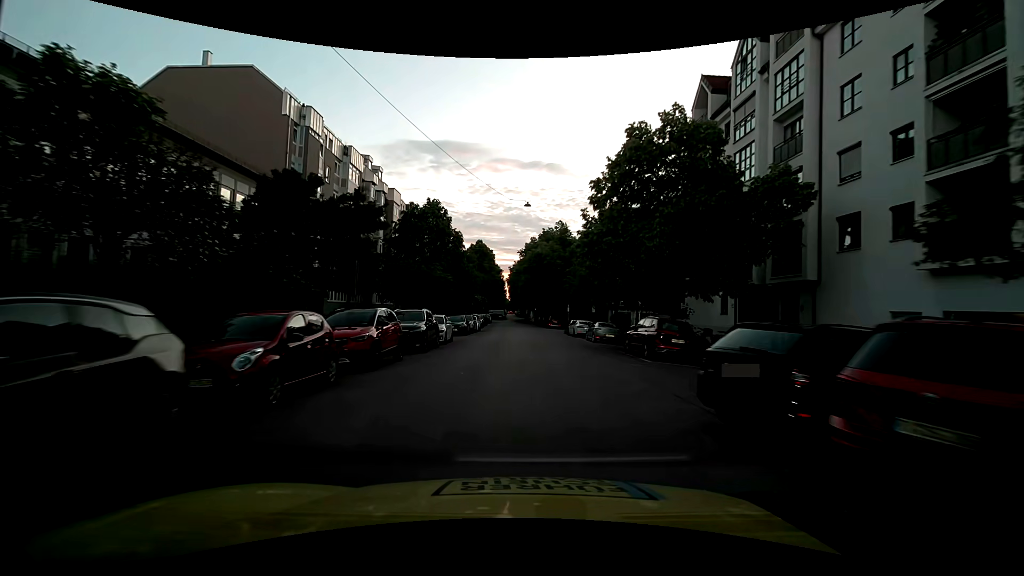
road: residential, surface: asphalt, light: Day
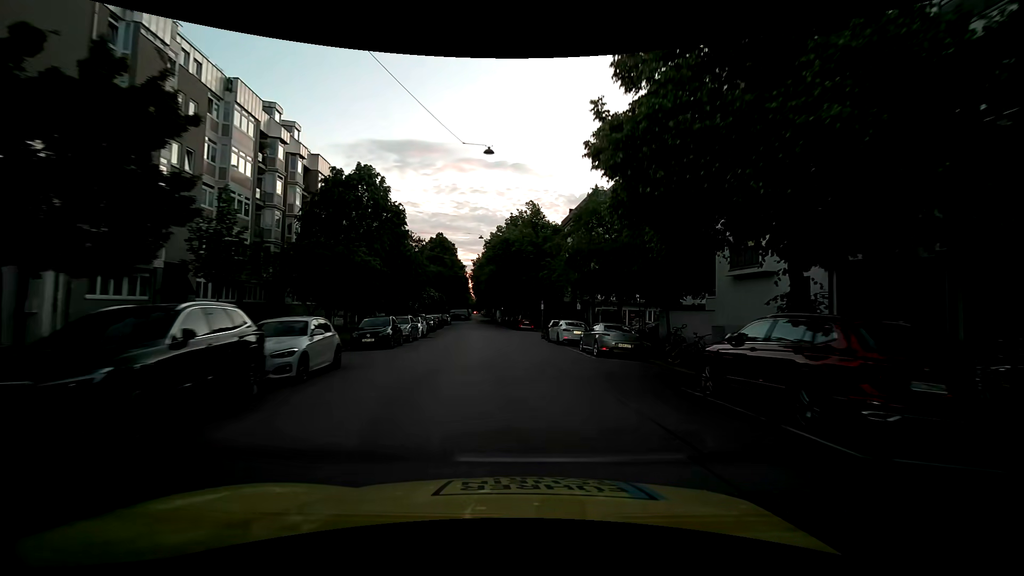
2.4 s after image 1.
(+0.5, +12.7) m; +6°
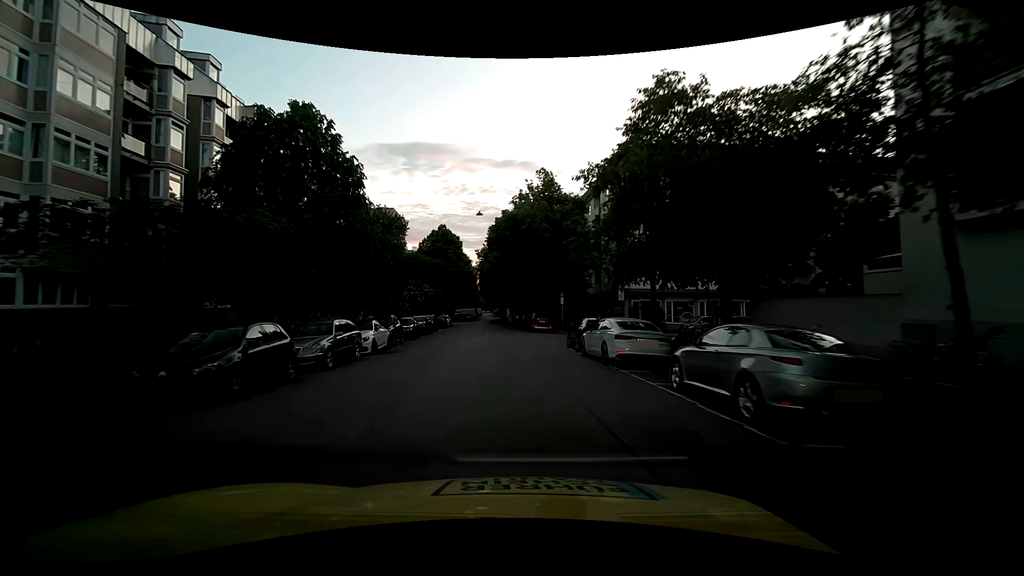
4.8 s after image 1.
(-0.3, +12.7) m; -3°
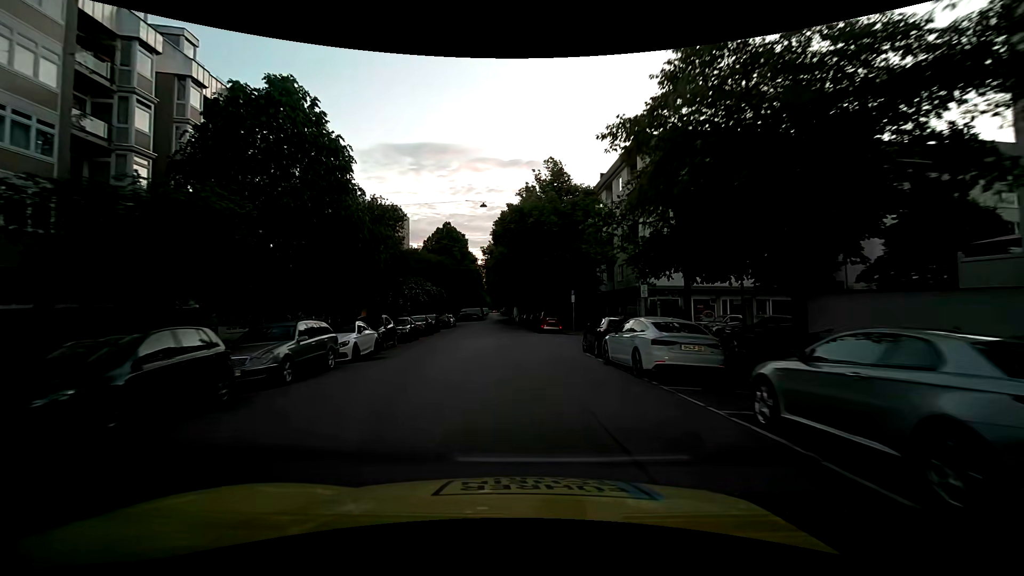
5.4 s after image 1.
(0.0, +3.1) m; -1°
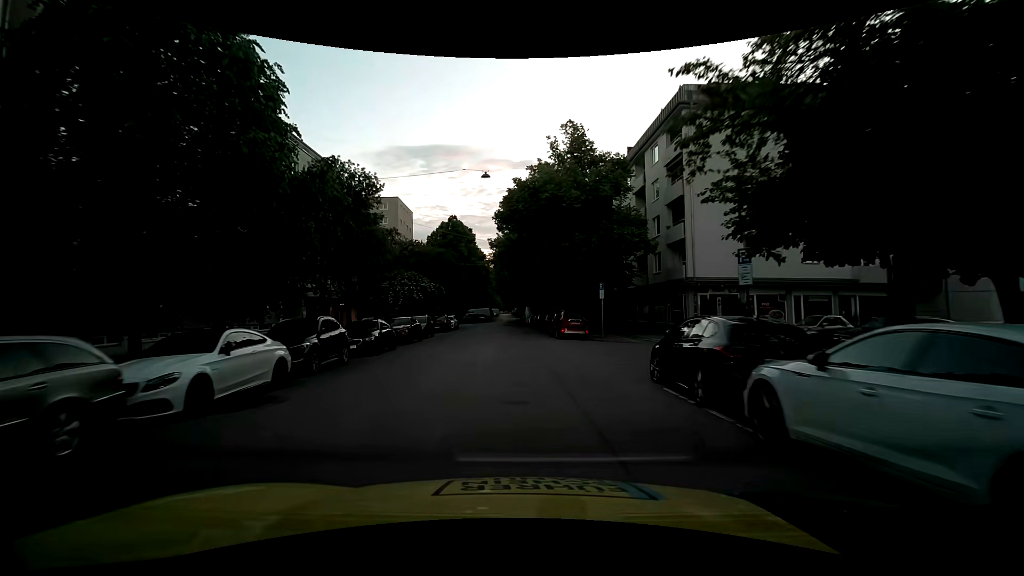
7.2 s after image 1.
(0.0, +8.7) m; -2°
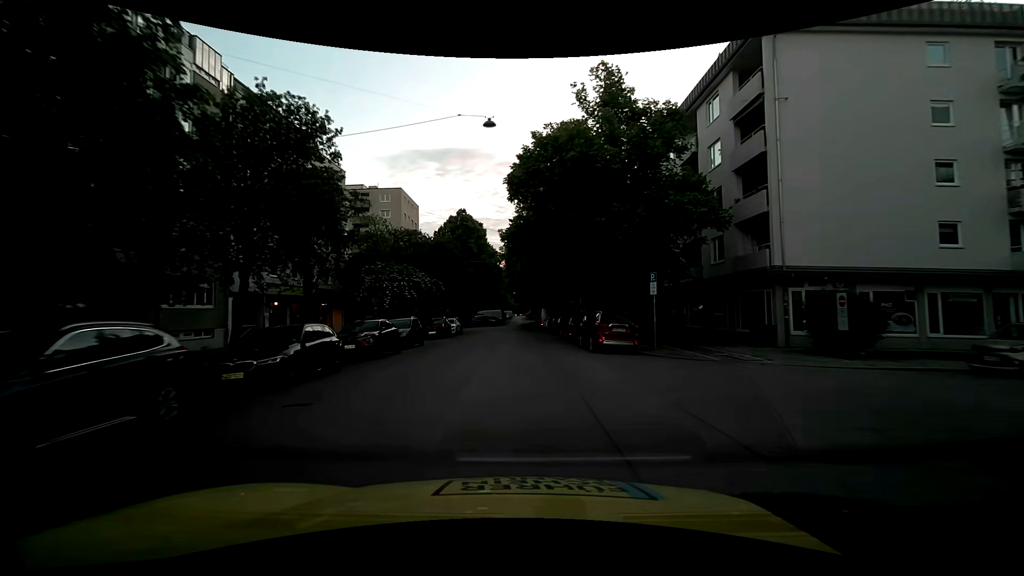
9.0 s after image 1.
(0.0, +9.0) m; -1°
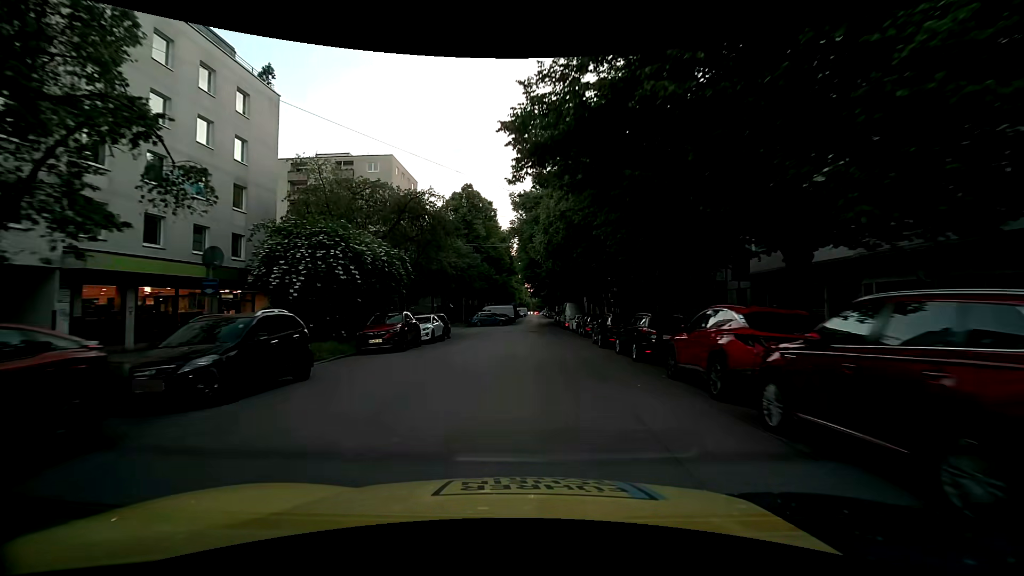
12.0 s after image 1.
(-0.1, +16.4) m; -3°
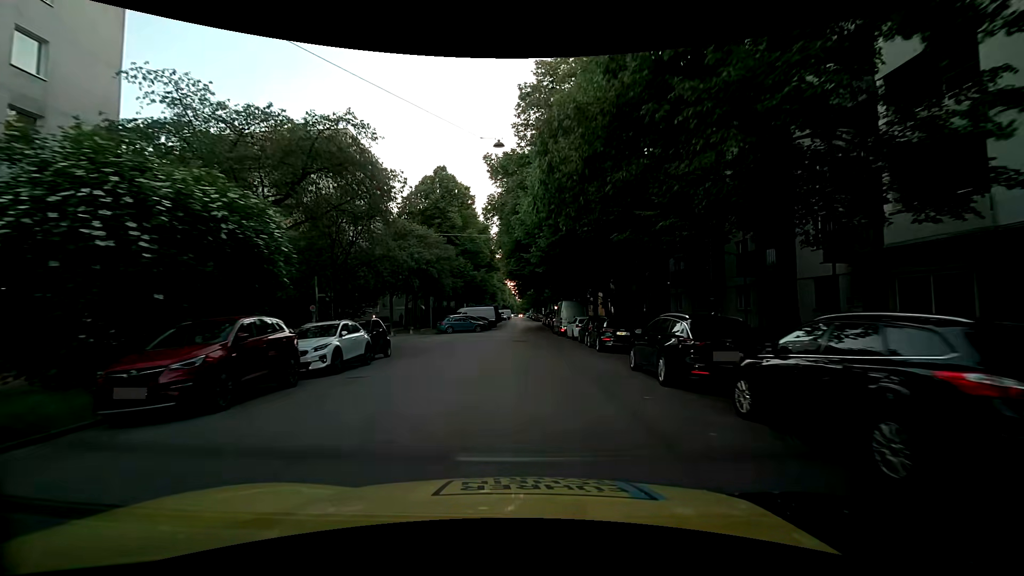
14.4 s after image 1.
(+0.4, +11.1) m; +3°
